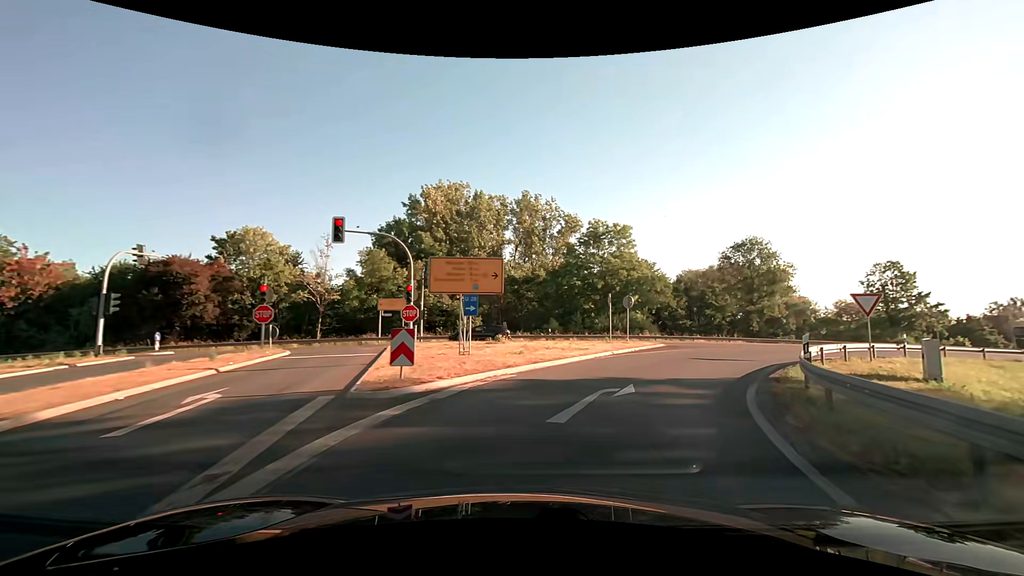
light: Day
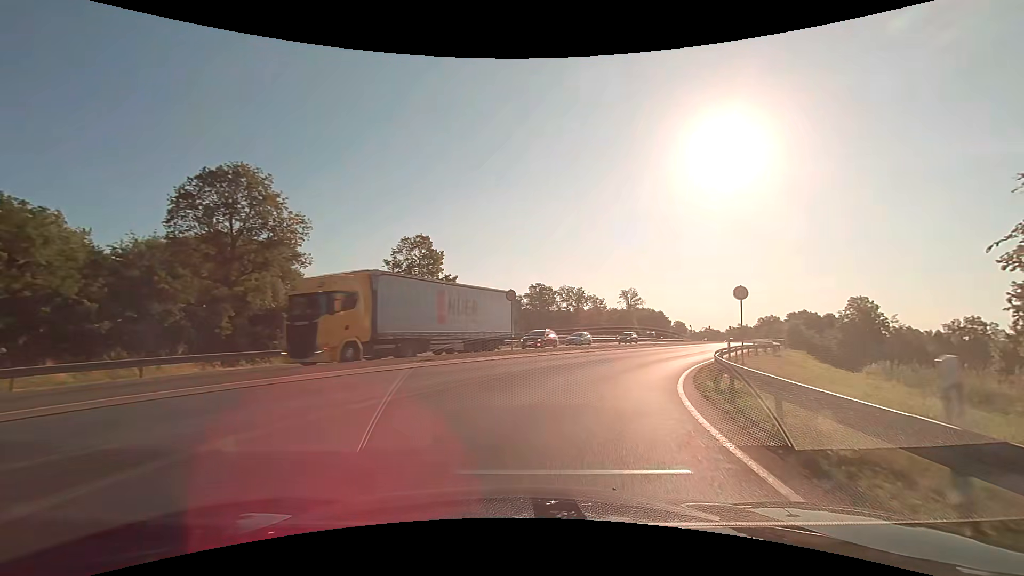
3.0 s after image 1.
(+13.4, +27.8) m; +52°
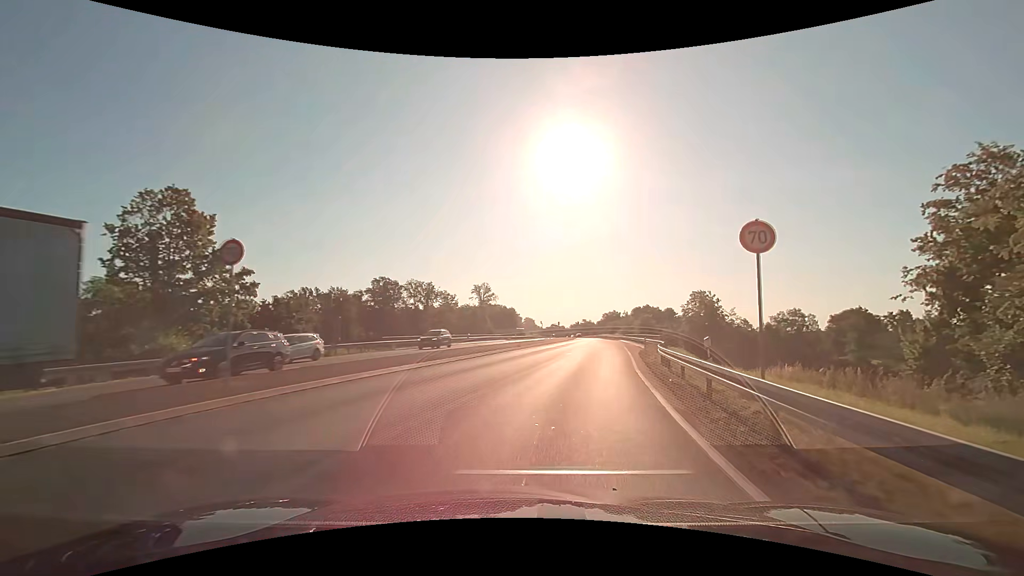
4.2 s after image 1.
(+2.1, +14.3) m; +17°
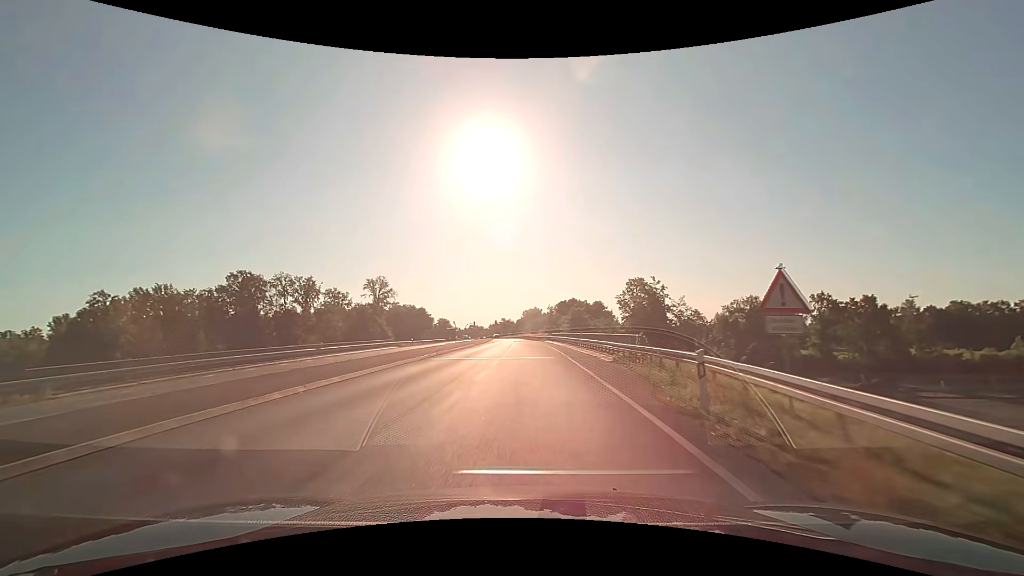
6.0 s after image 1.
(+3.6, +25.0) m; +10°
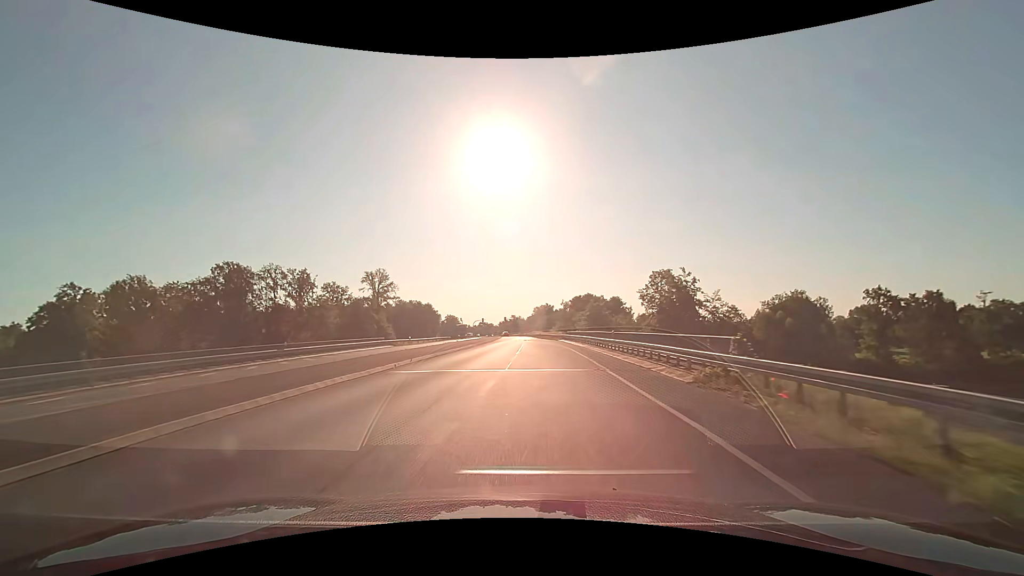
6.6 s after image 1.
(-0.1, +10.0) m; -1°
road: primary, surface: asphalt
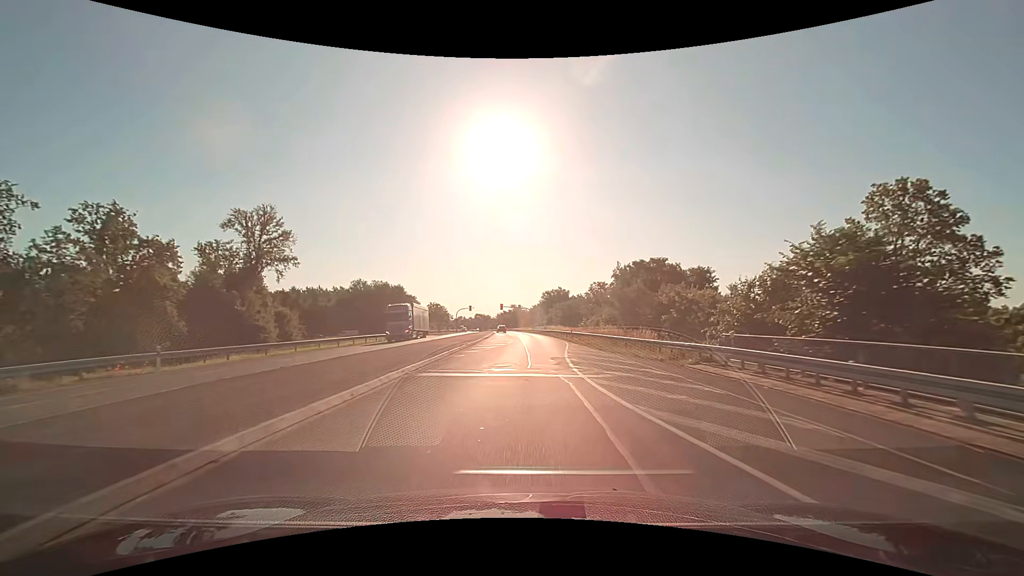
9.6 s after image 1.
(-1.2, +54.0) m; 0°
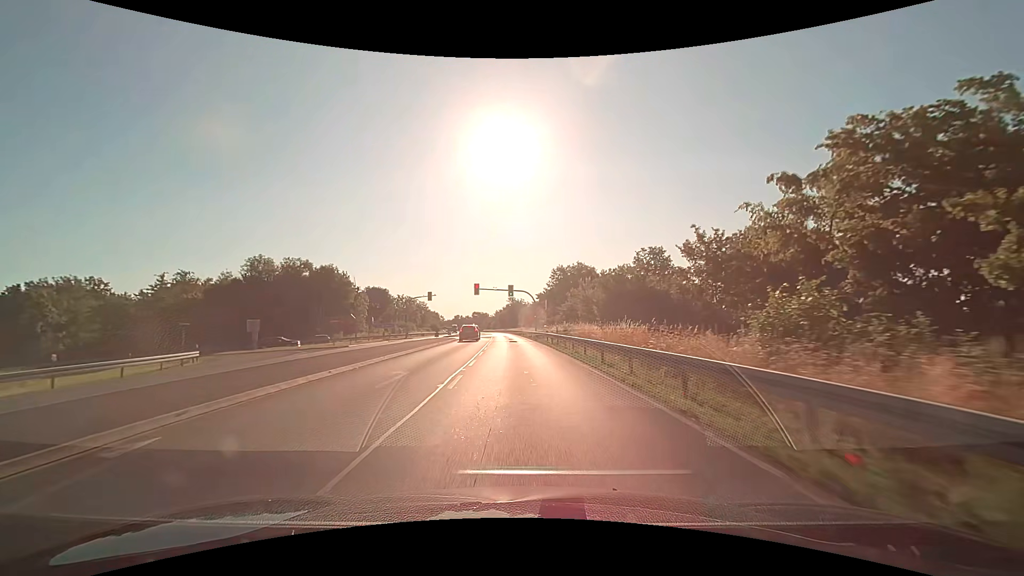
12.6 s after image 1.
(+1.4, +54.1) m; 0°
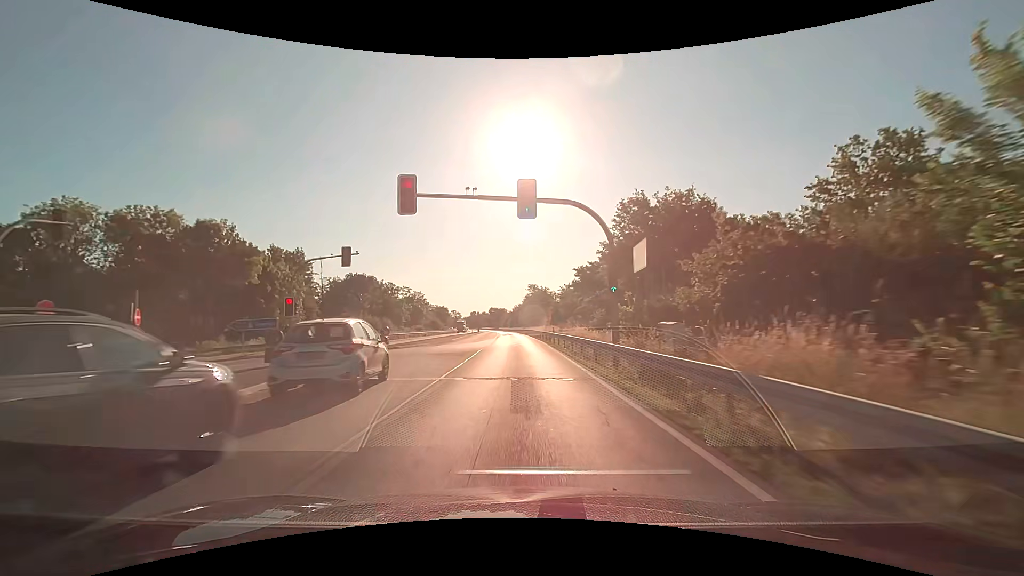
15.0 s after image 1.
(-1.0, +43.2) m; -2°
(0, +10) (0, +20) (0, +30) (-1, +40) (-1, +50) (-1, +60) (-2, +70) (-2, +80) (-3, +90) (-3, +100) m
